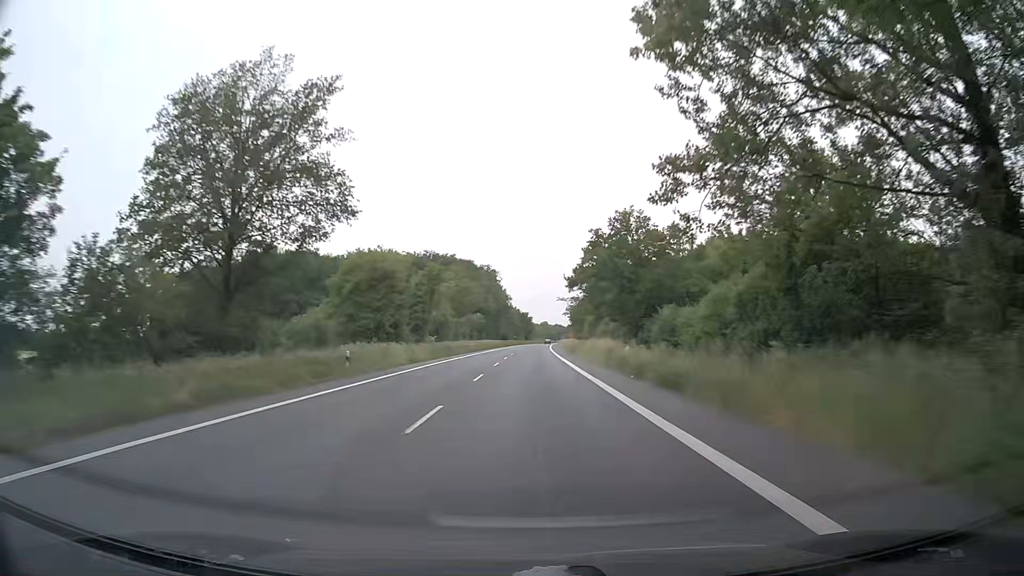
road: primary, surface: asphalt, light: Day
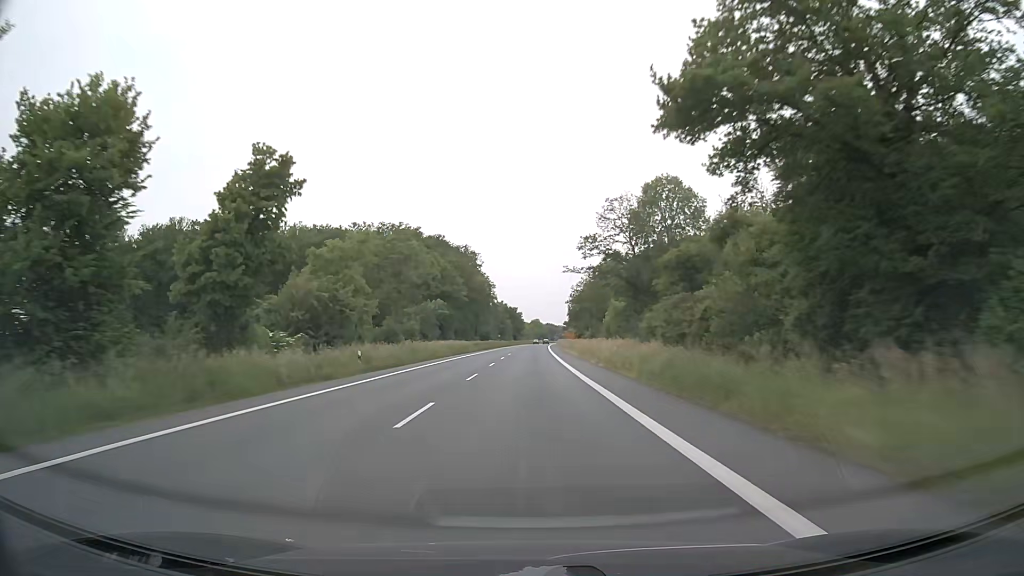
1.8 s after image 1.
(+0.3, +47.5) m; +1°
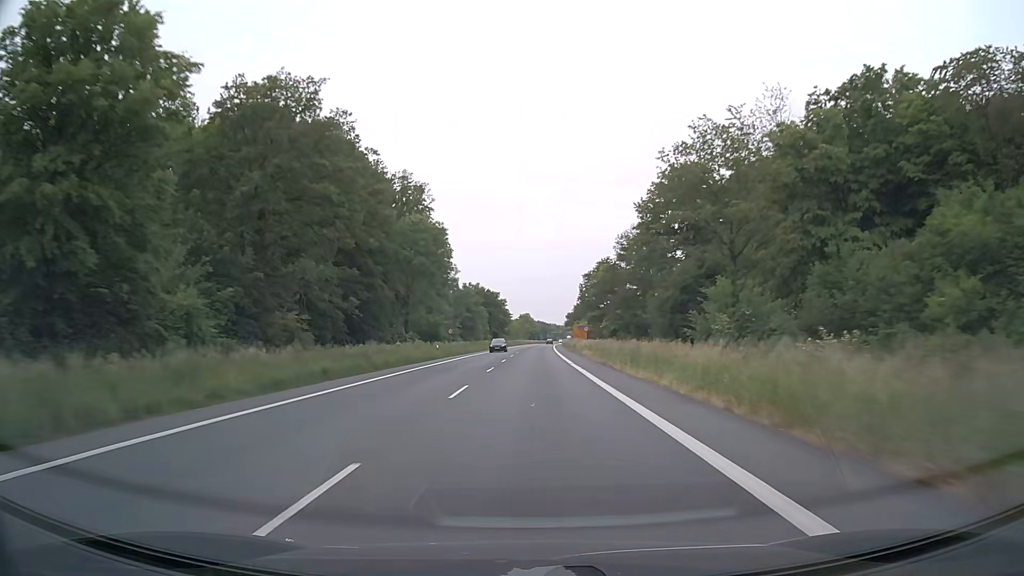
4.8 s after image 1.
(+0.5, +79.2) m; +1°
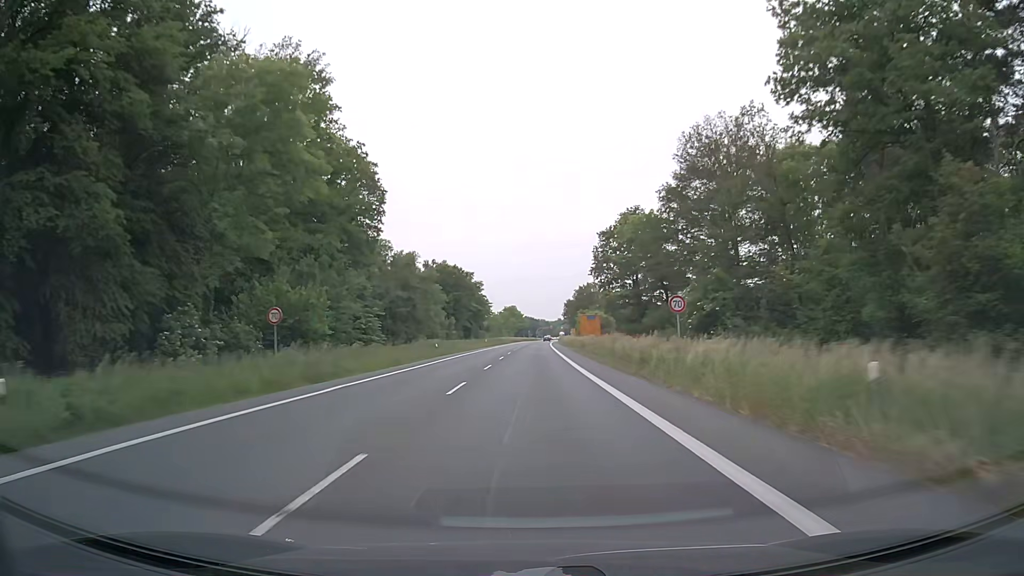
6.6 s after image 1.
(+0.6, +47.5) m; +1°
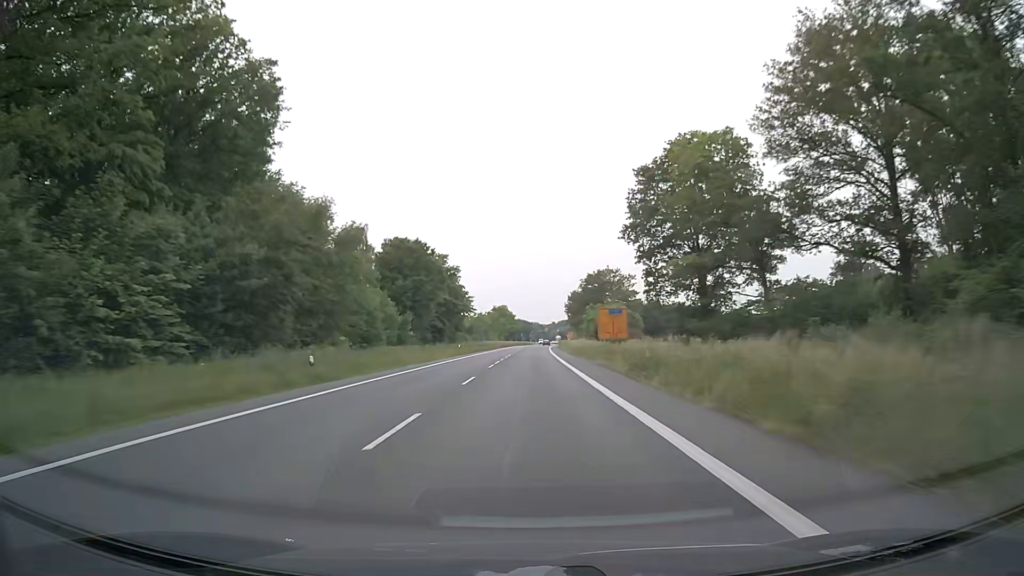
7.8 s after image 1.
(+0.3, +31.7) m; +1°
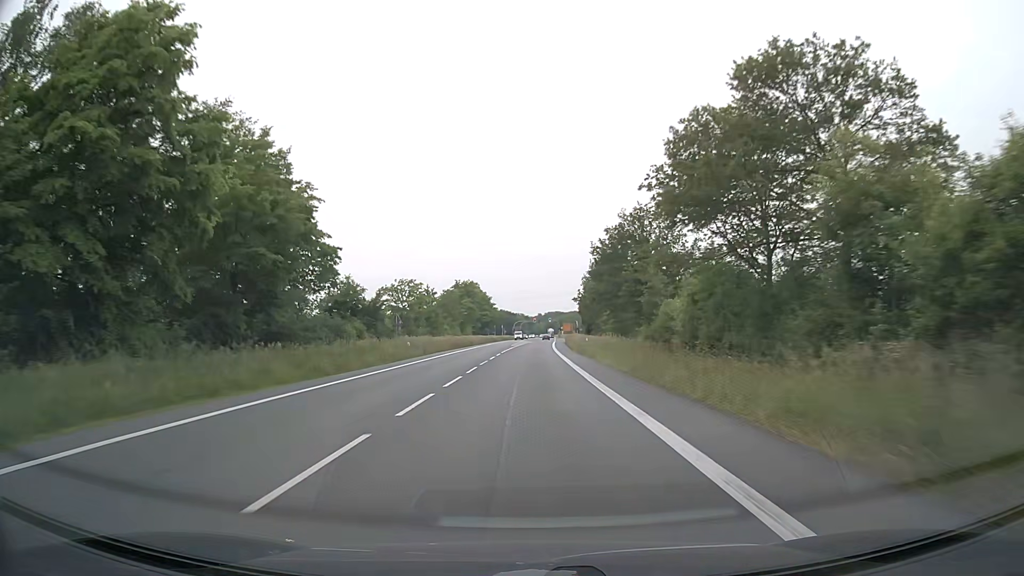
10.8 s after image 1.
(+0.9, +74.9) m; +1°
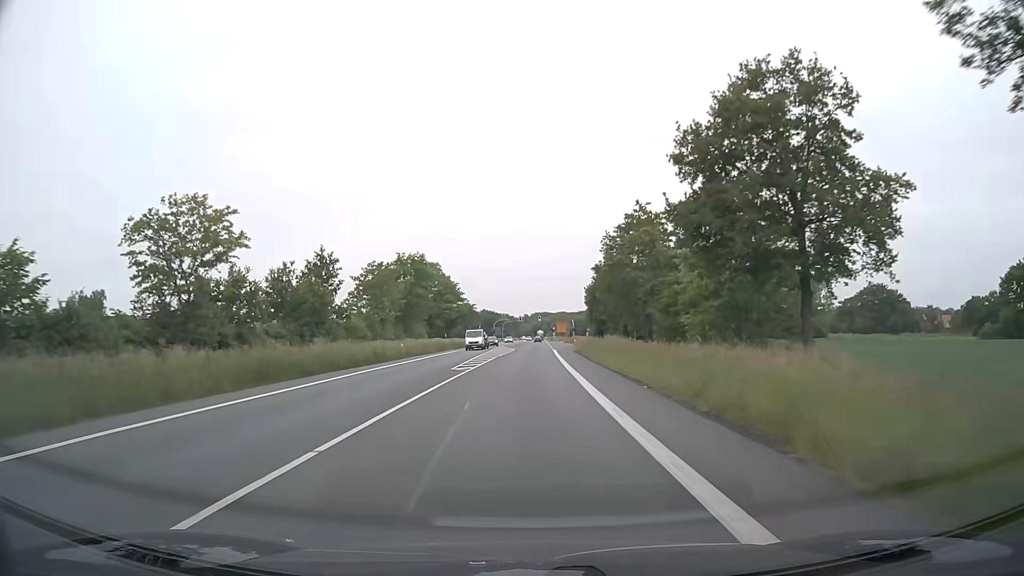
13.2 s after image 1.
(+0.5, +48.7) m; +1°
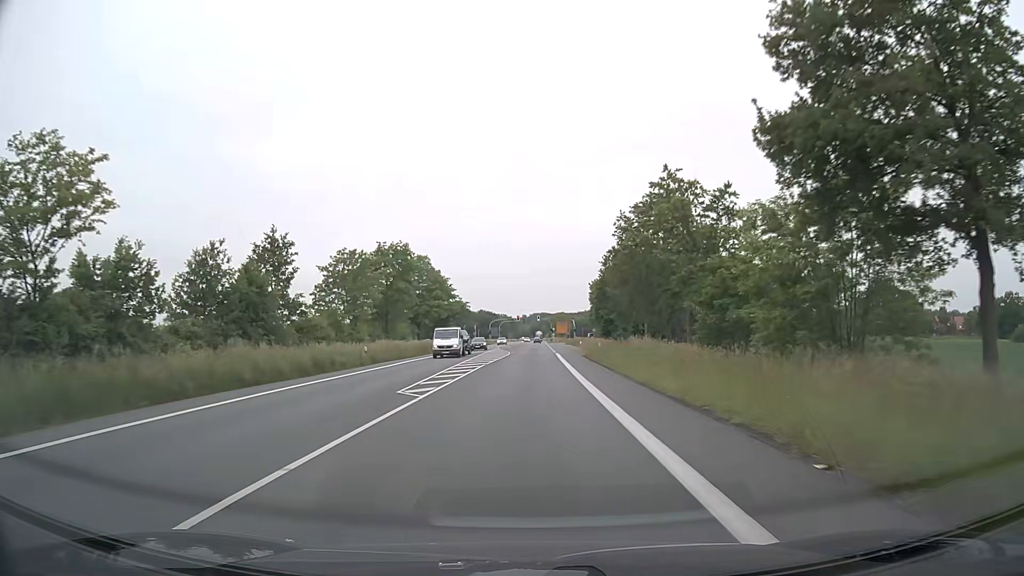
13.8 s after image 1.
(0.0, +11.1) m; 0°
(0, +10) (0, +20) (0, +30) (0, +40) (0, +50) (0, +60) (+1, +70) (+1, +80) (+1, +90) (+1, +100) m
